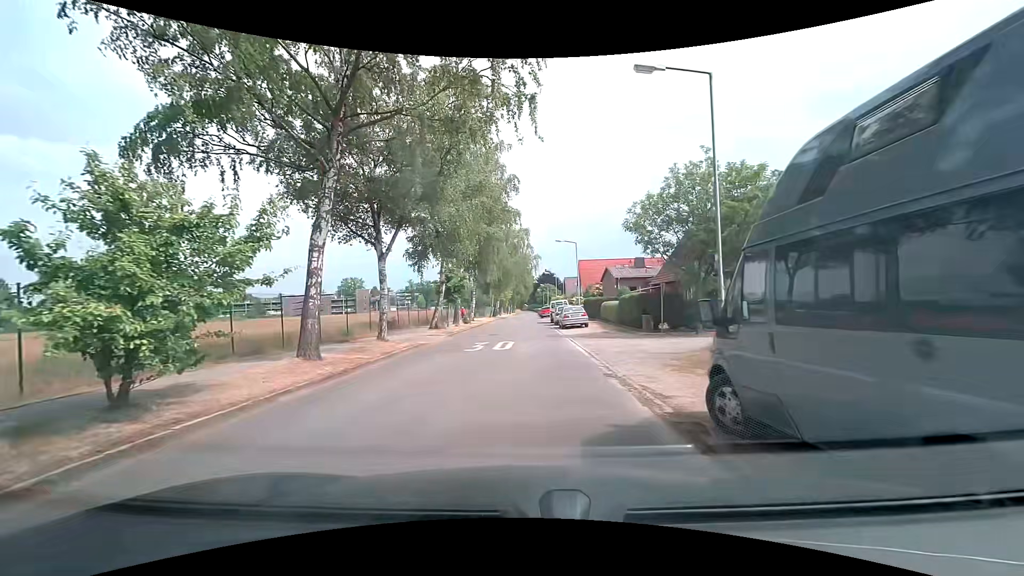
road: residential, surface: asphalt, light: Day
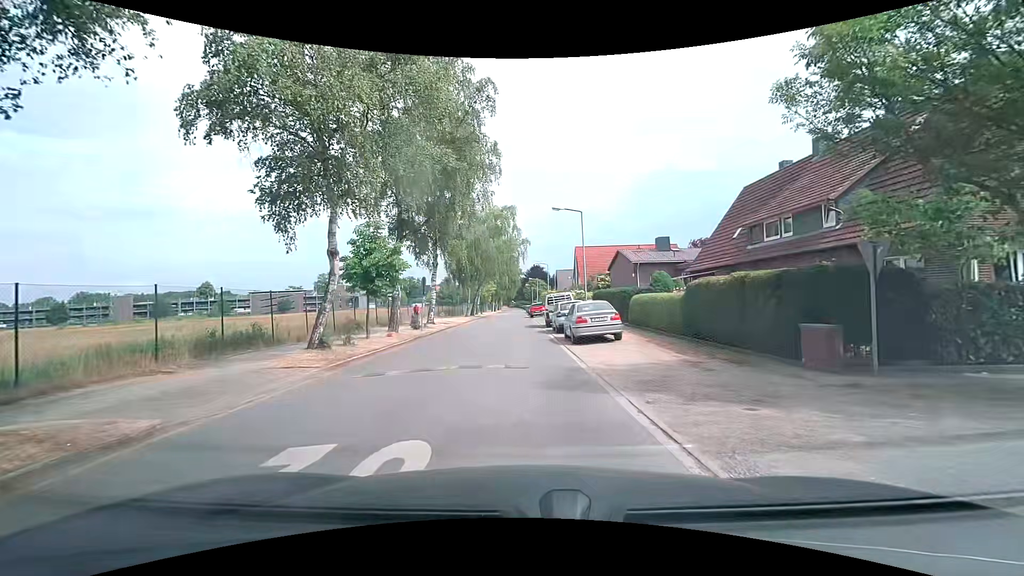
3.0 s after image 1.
(+0.1, +14.9) m; +1°
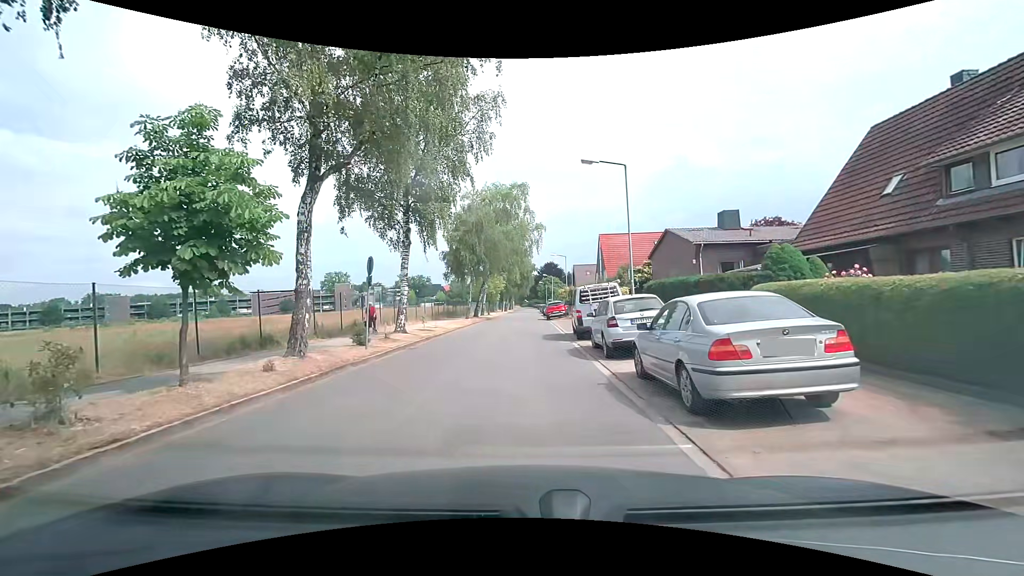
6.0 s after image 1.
(-0.2, +11.1) m; -2°
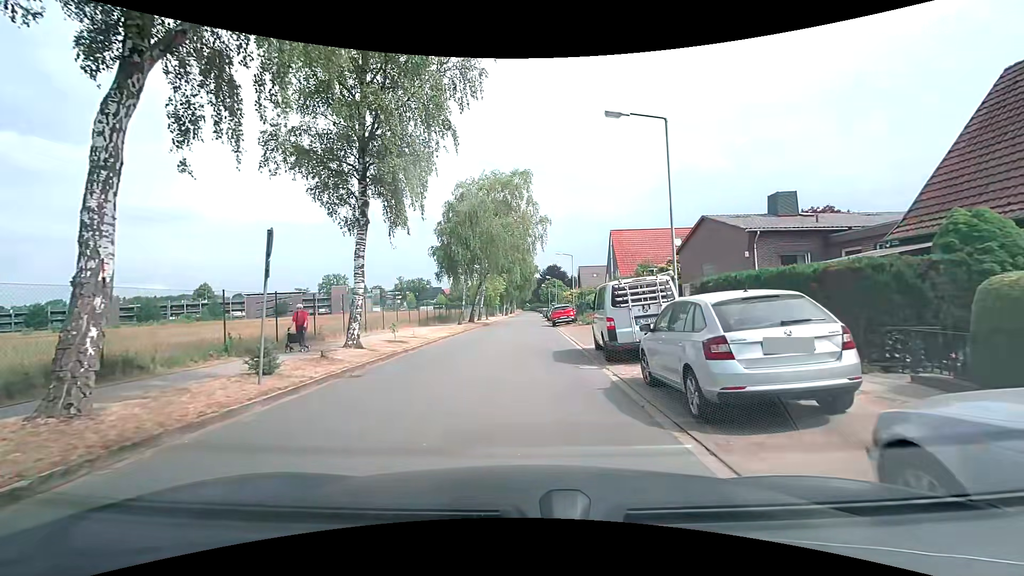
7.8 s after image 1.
(0.0, +6.5) m; -2°
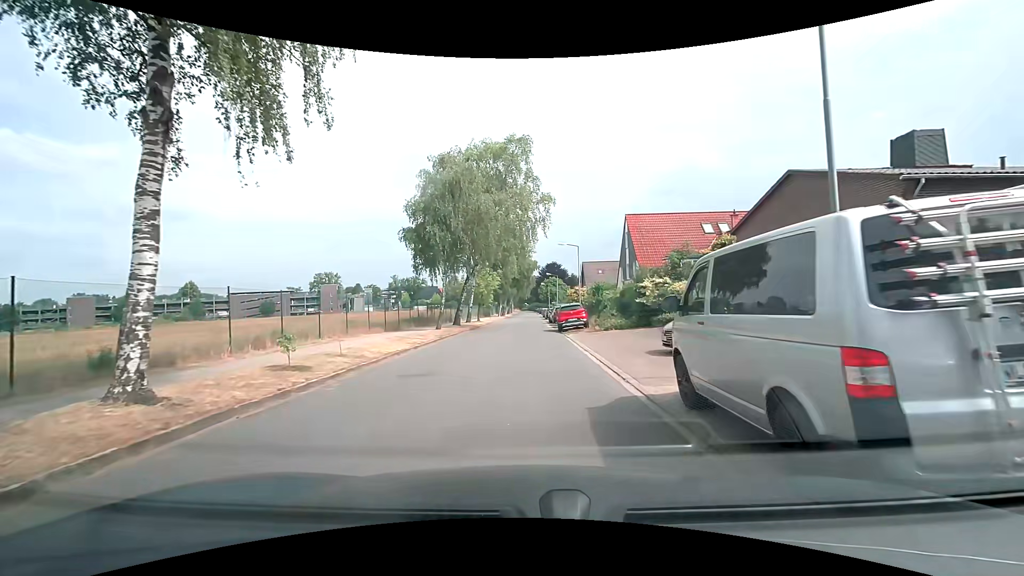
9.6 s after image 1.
(+0.2, +9.1) m; +1°
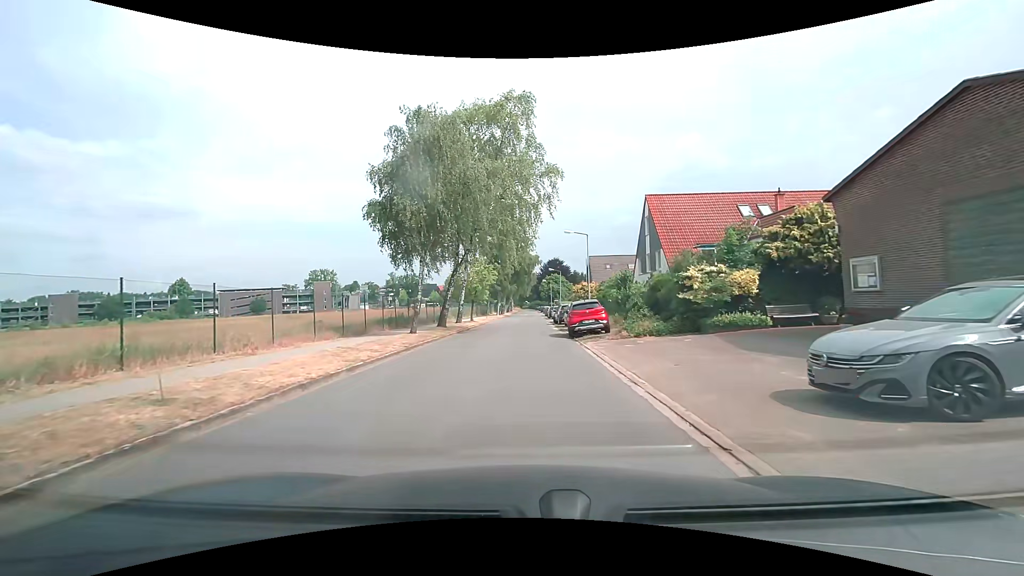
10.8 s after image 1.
(0.0, +7.1) m; -1°
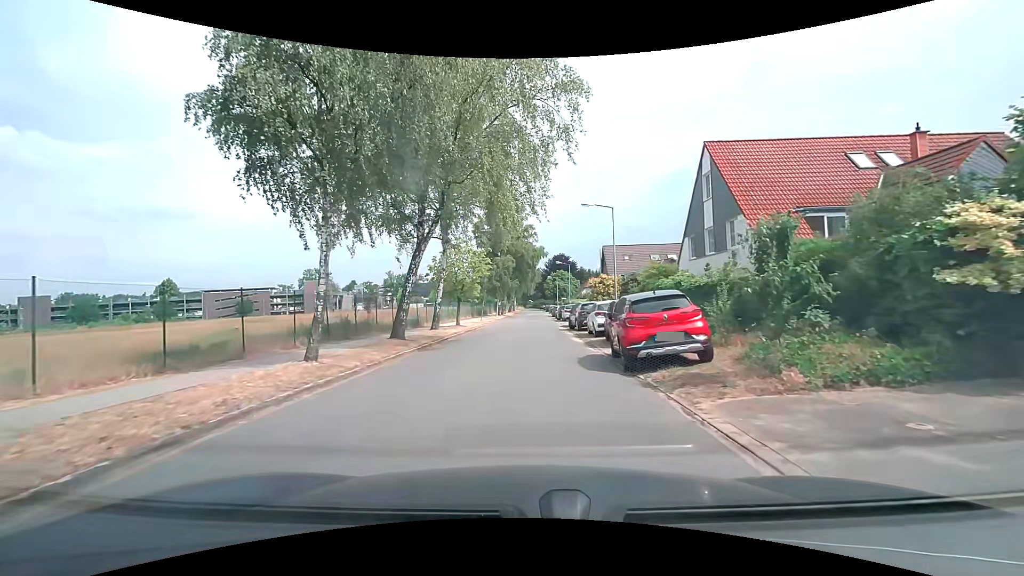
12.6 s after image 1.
(+0.1, +11.7) m; 0°
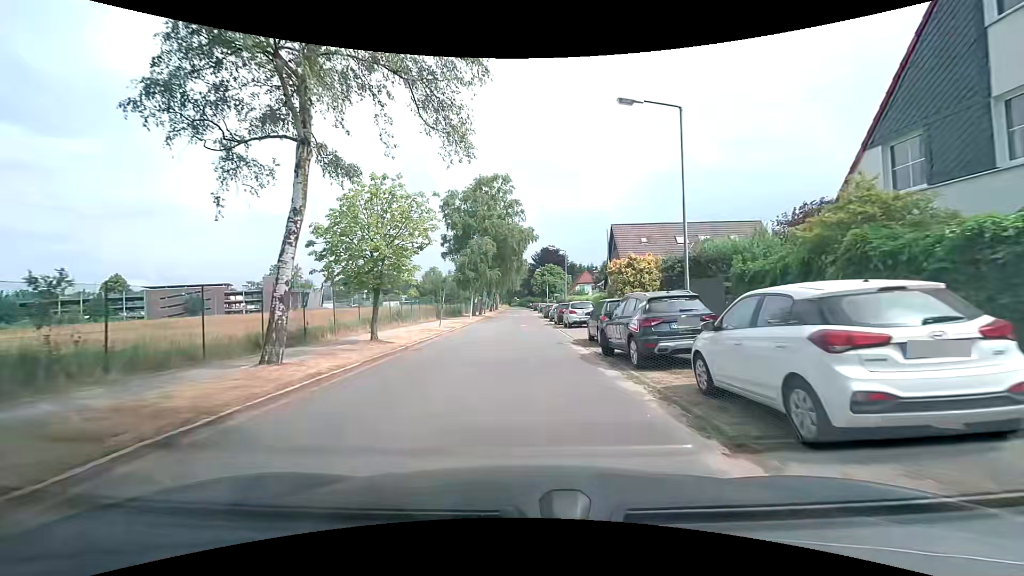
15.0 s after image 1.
(+0.1, +16.7) m; 0°
(0, +10) (0, +20) (+1, +30) (+1, +40) (+1, +50) (+1, +60) (+1, +70) (+1, +80) (+1, +90) (+1, +100) m
